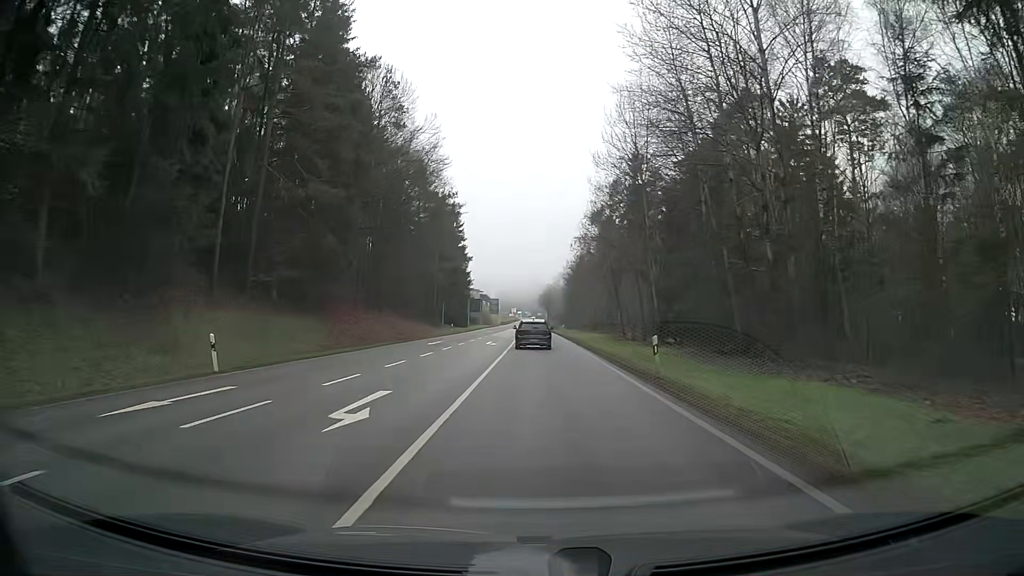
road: secondary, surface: asphalt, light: Day
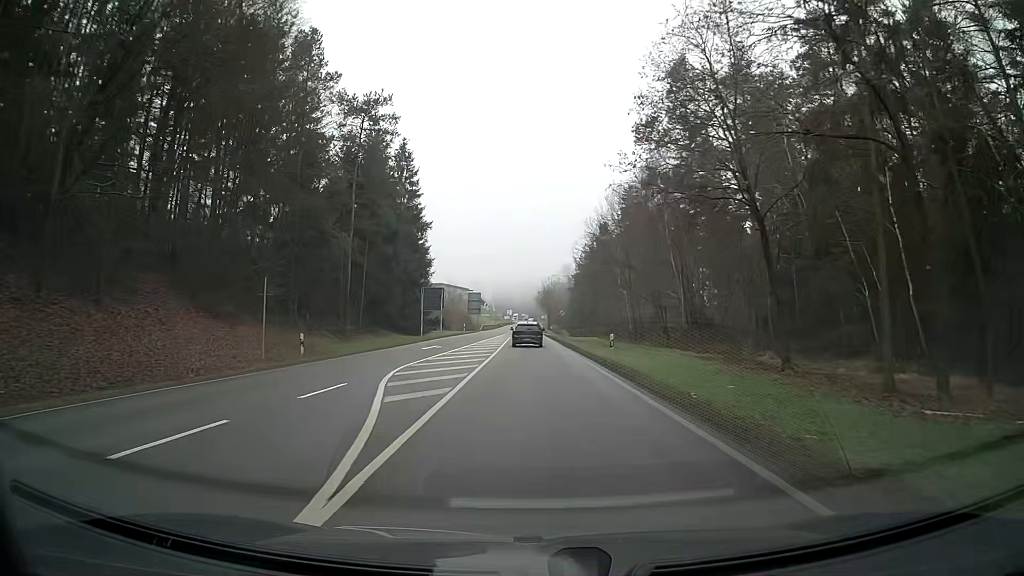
(+0.4, +44.3) m; +1°
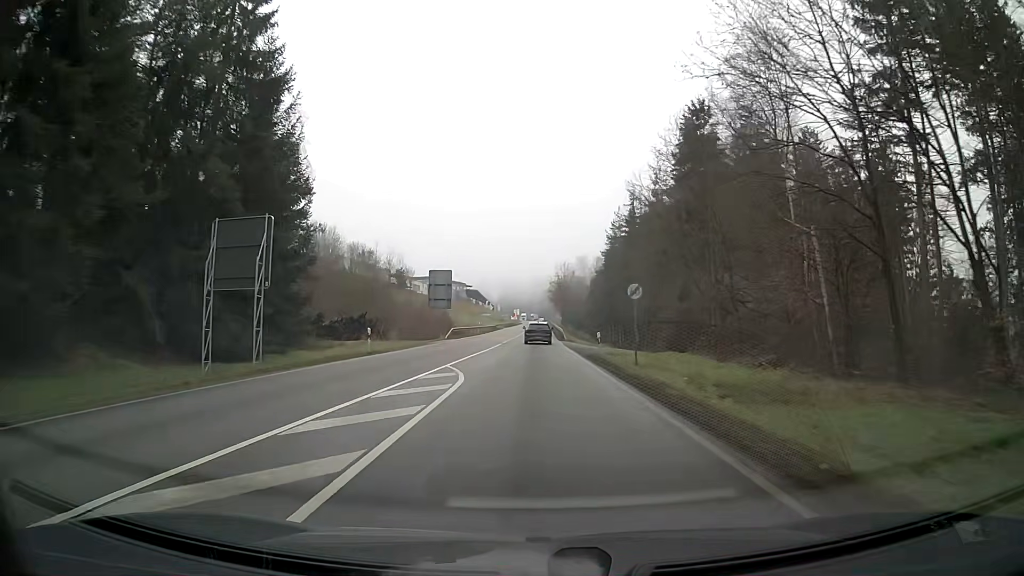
(-0.6, +46.6) m; -1°
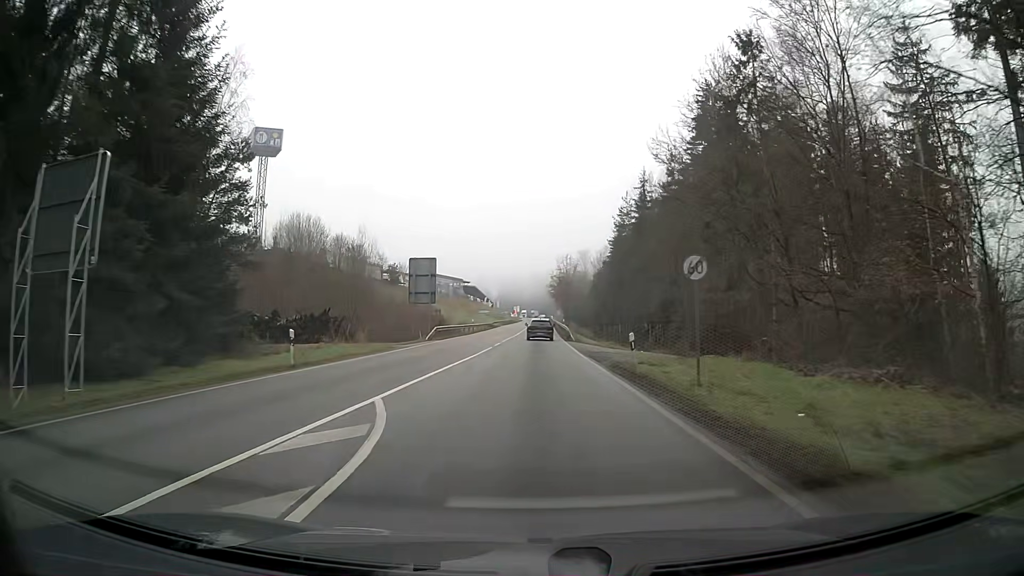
(0.0, +9.4) m; 0°
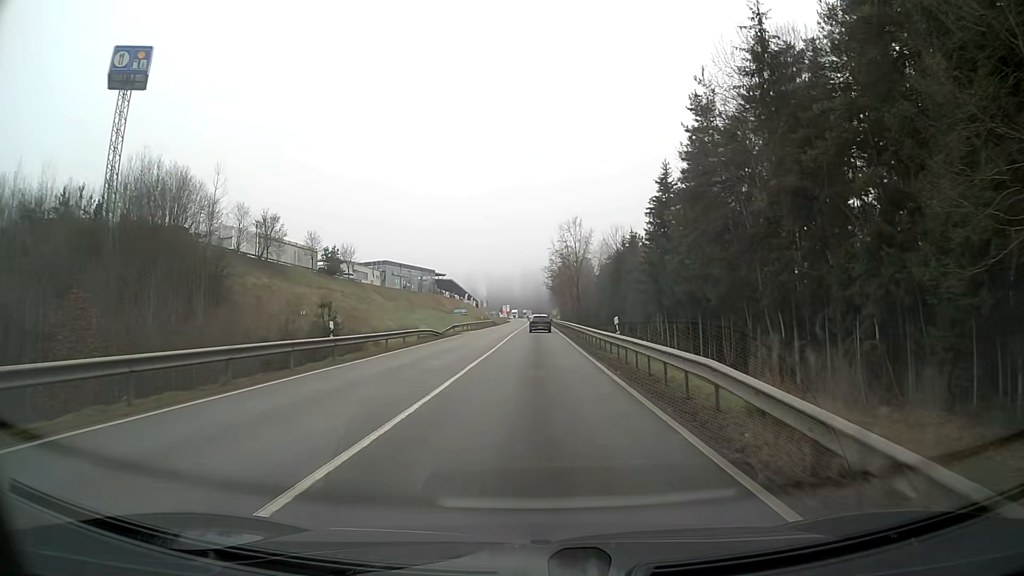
(+0.3, +47.3) m; +1°
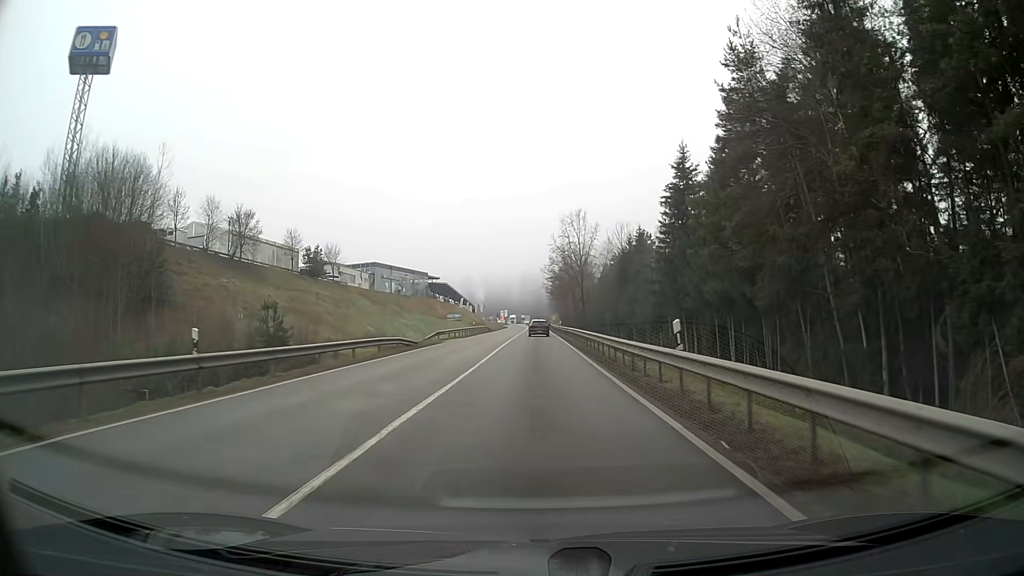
(0.0, +9.5) m; 0°
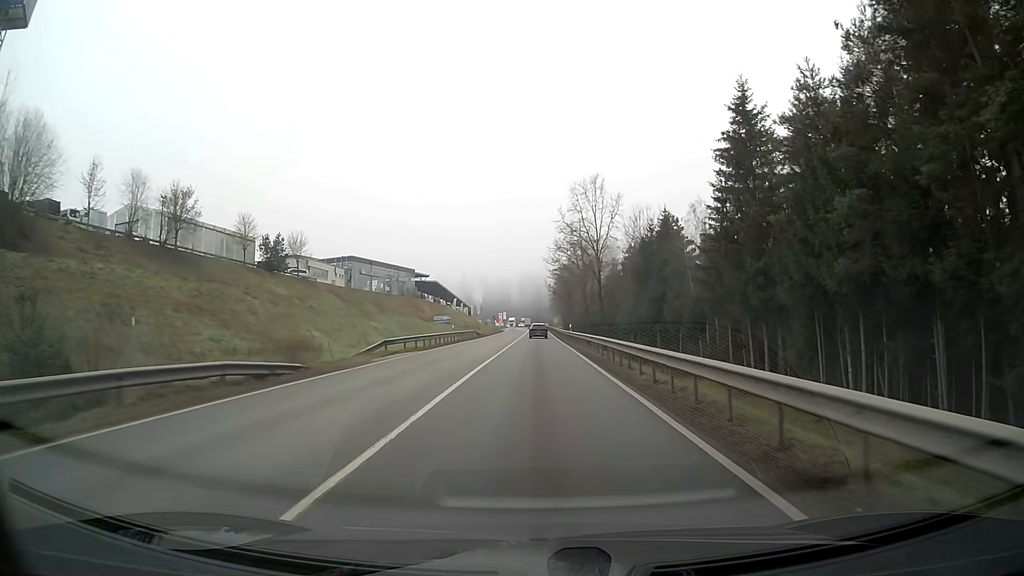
(0.0, +19.2) m; 0°
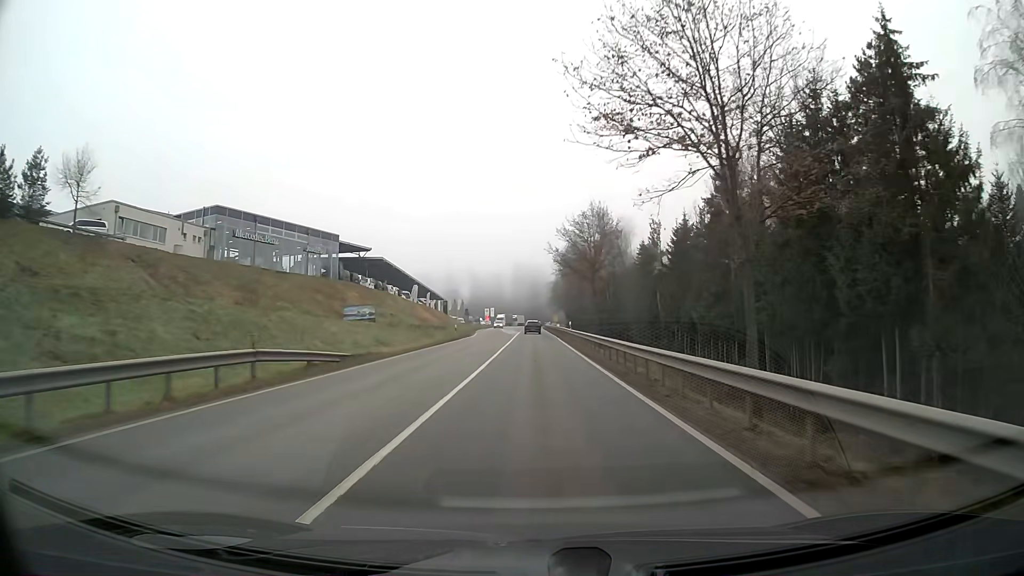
(+0.2, +55.6) m; 0°
